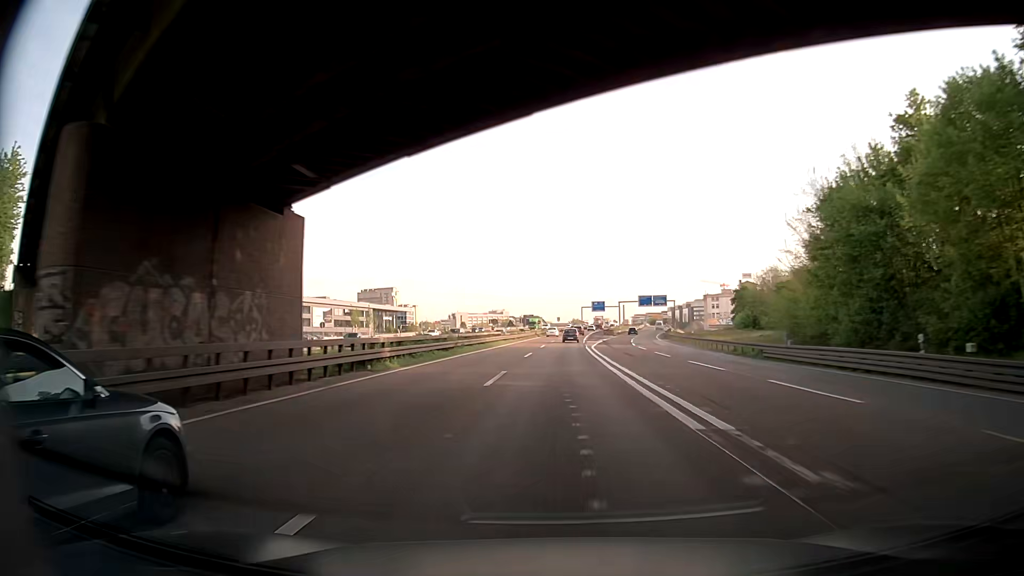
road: motorway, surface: asphalt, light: Day
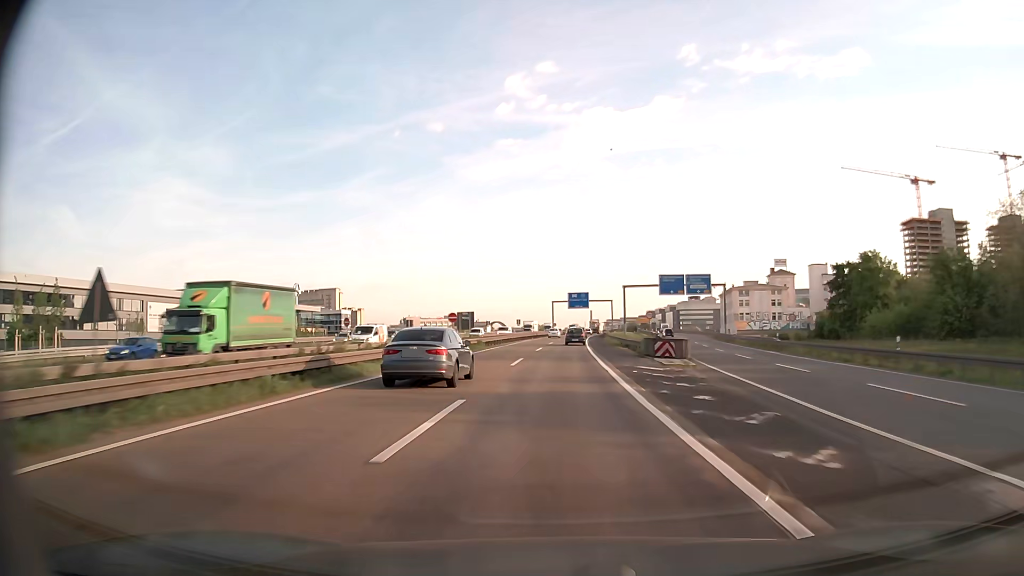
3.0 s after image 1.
(+2.4, +81.7) m; +4°
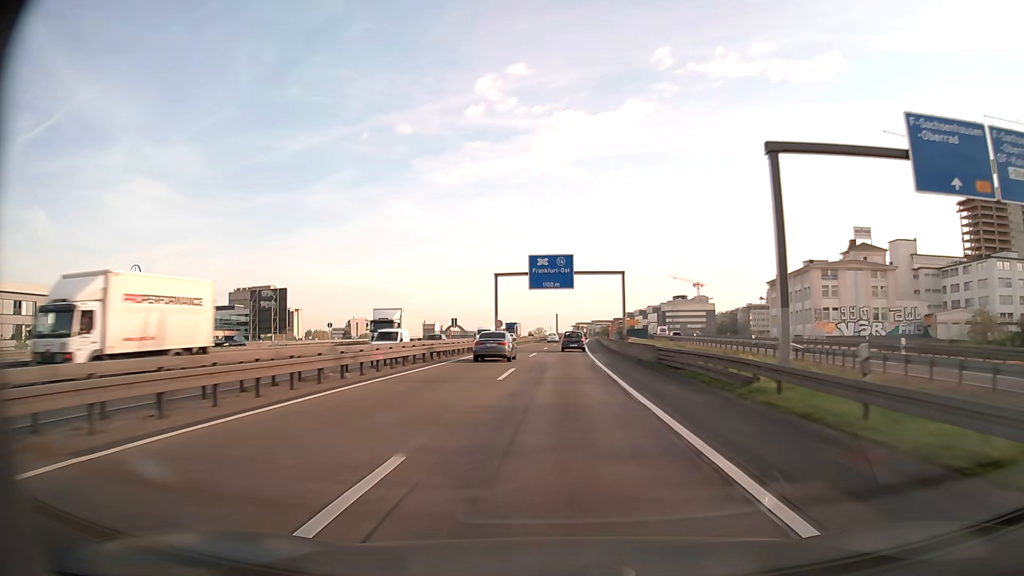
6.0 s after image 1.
(+1.9, +77.7) m; +3°
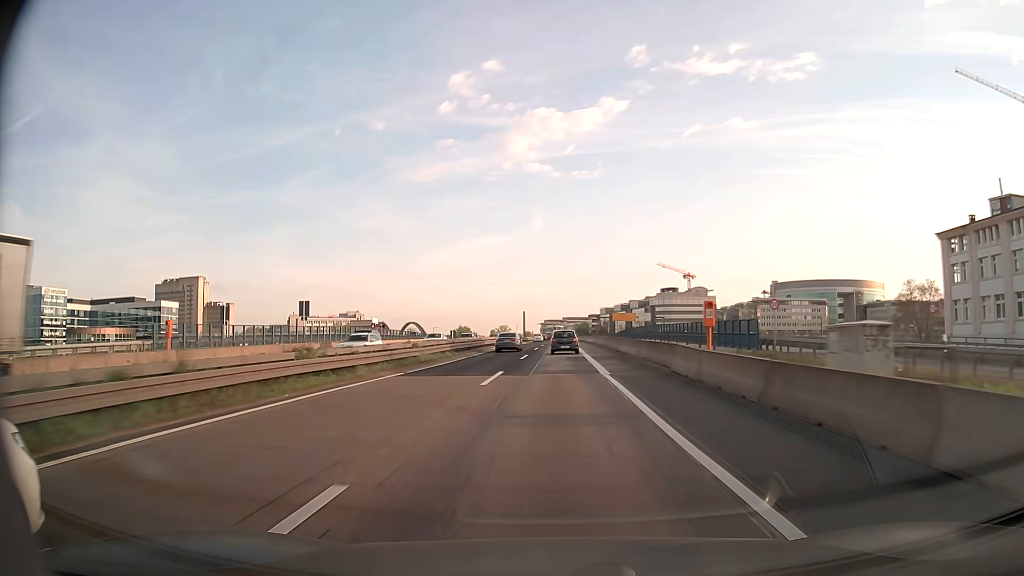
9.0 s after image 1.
(+1.6, +73.5) m; +3°
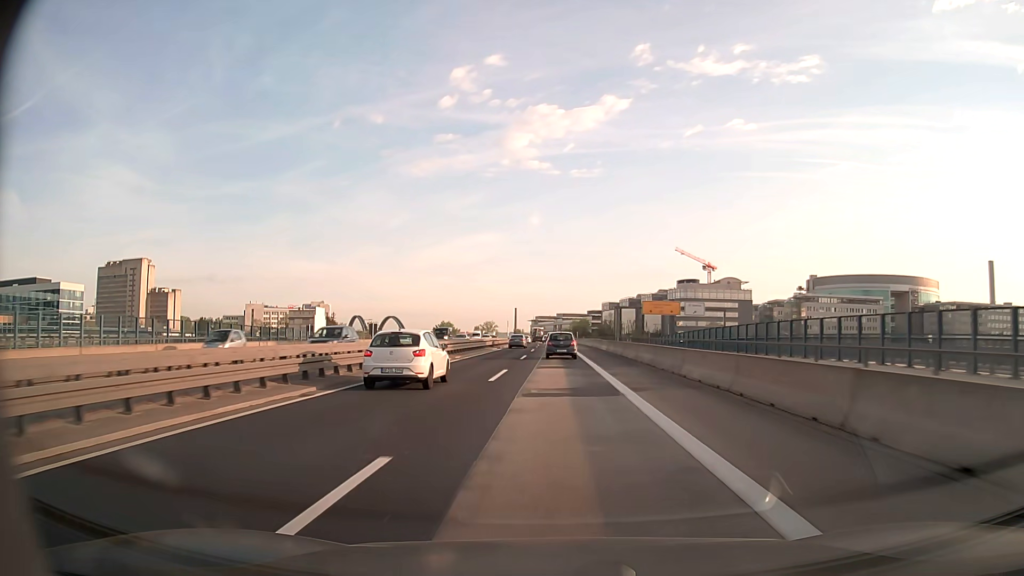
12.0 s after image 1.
(+0.5, +69.7) m; +1°
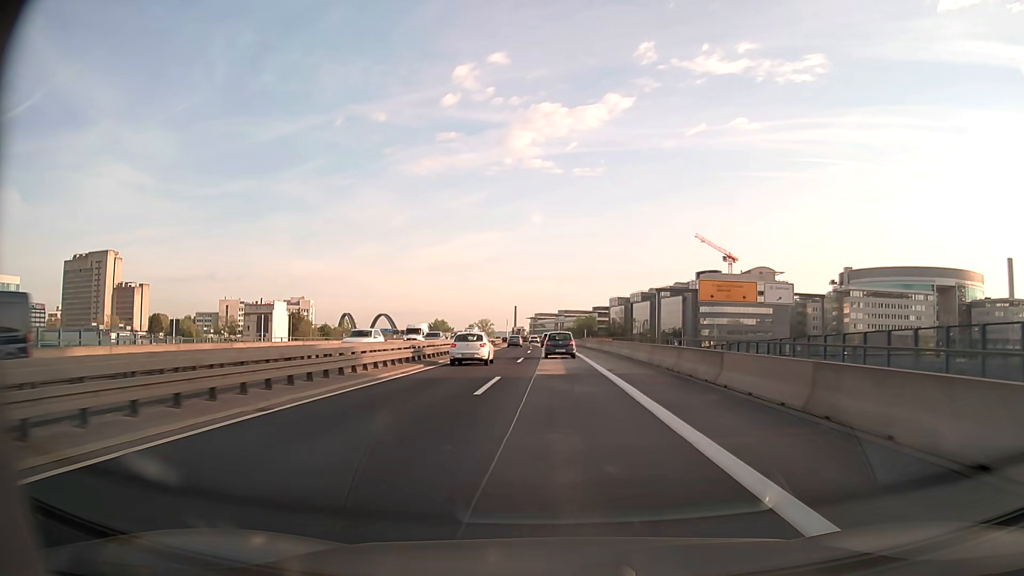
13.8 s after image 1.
(-0.1, +40.1) m; 0°
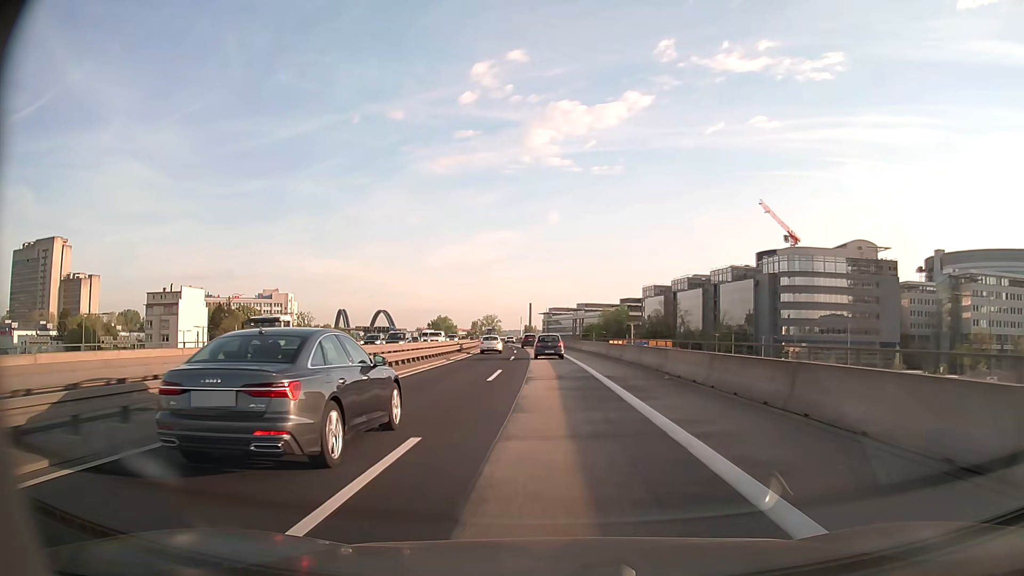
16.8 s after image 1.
(-0.4, +65.7) m; -1°
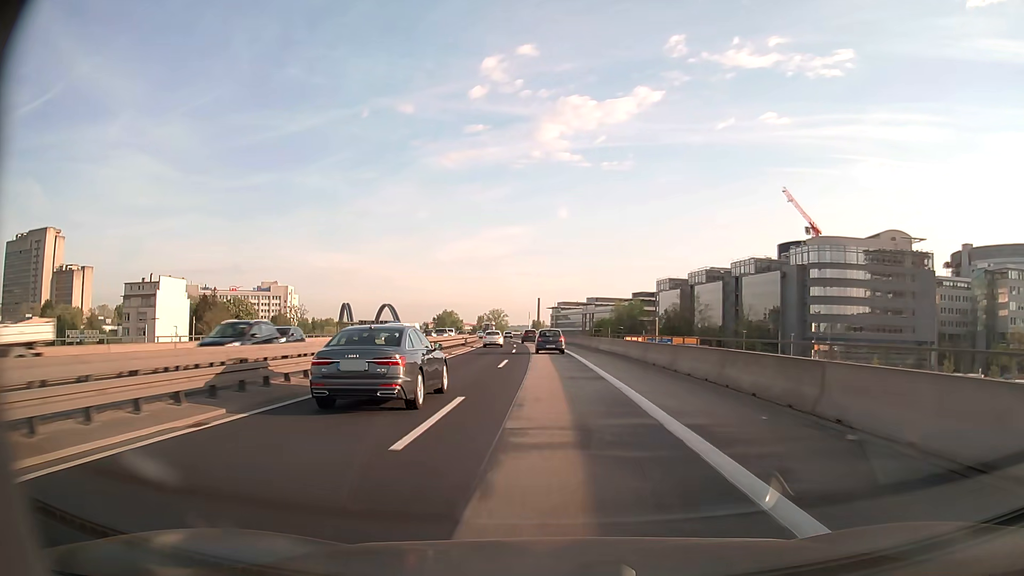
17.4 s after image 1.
(-0.1, +13.1) m; -1°
(0, +10) (0, +20) (0, +30) (-1, +40) (-1, +50) (-2, +60) (-2, +70) (-3, +80) (-4, +90) (-5, +100) m
